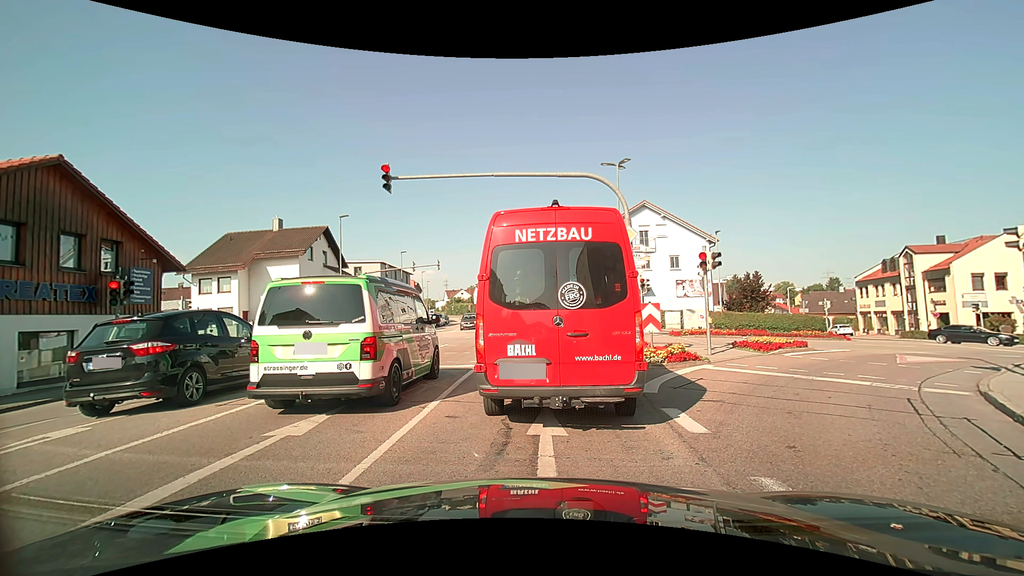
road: tertiary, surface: asphalt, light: Day
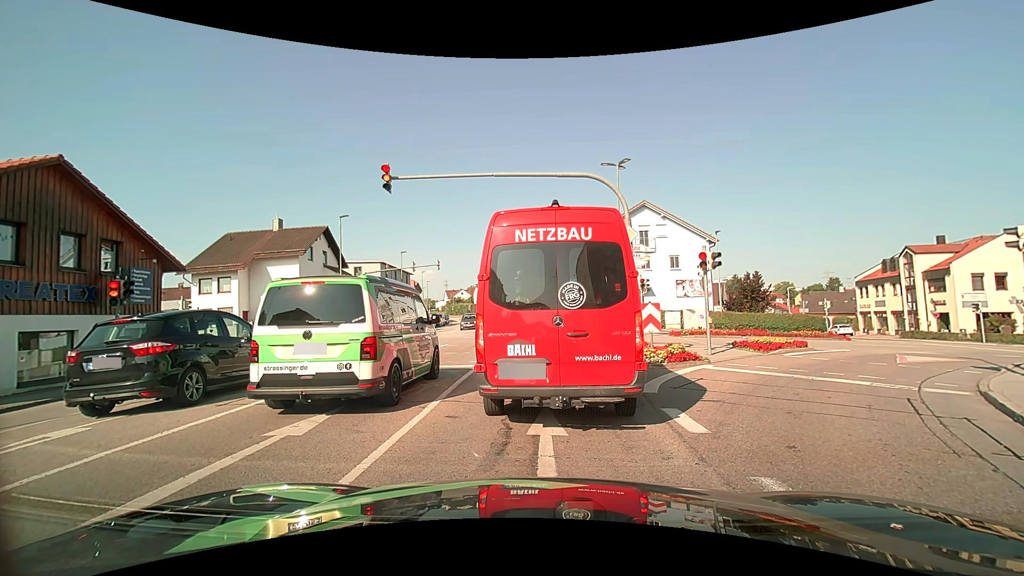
(0.0, 0.0) m; 0°
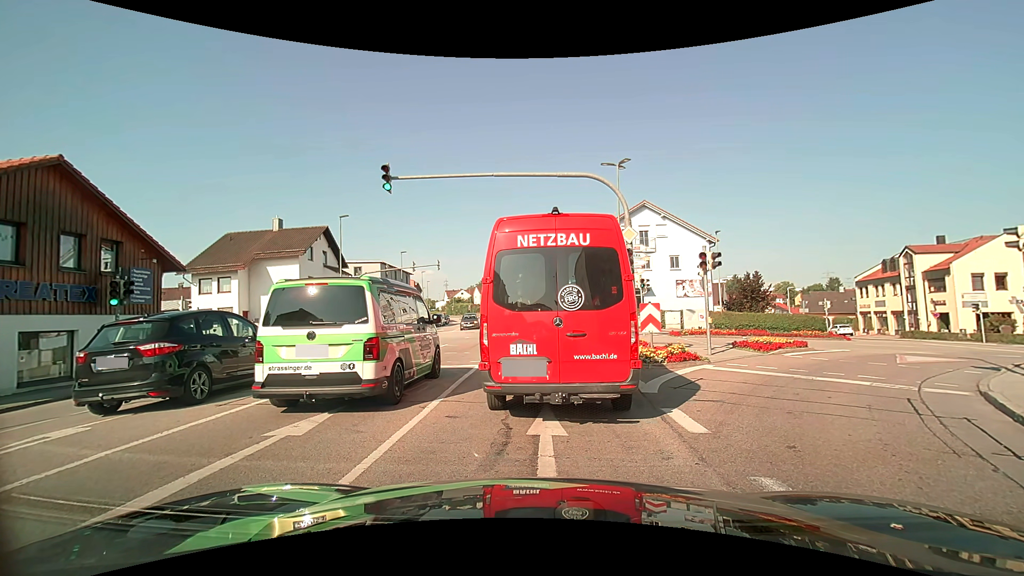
(0.0, 0.0) m; 0°
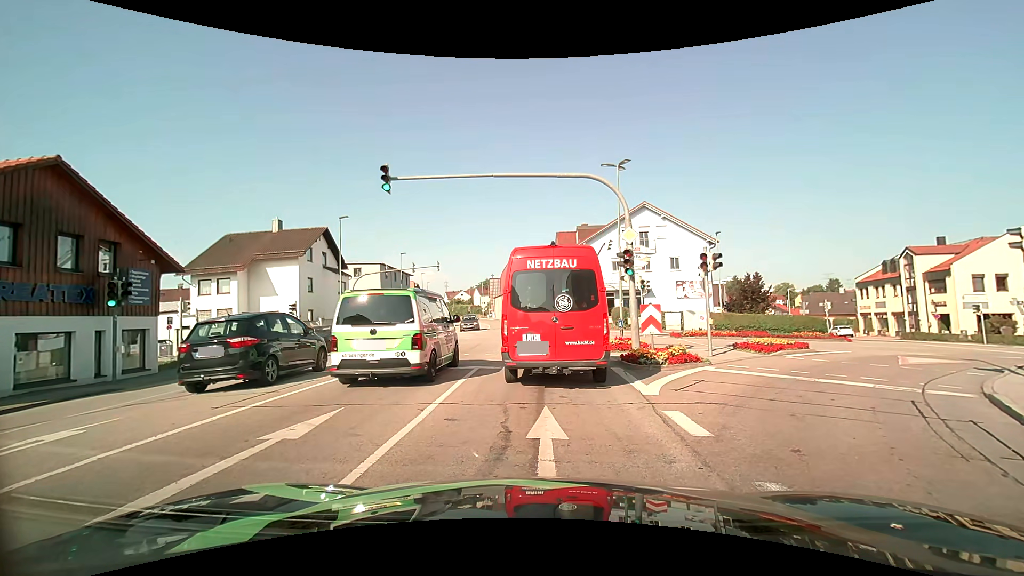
(0.0, +0.1) m; 0°
